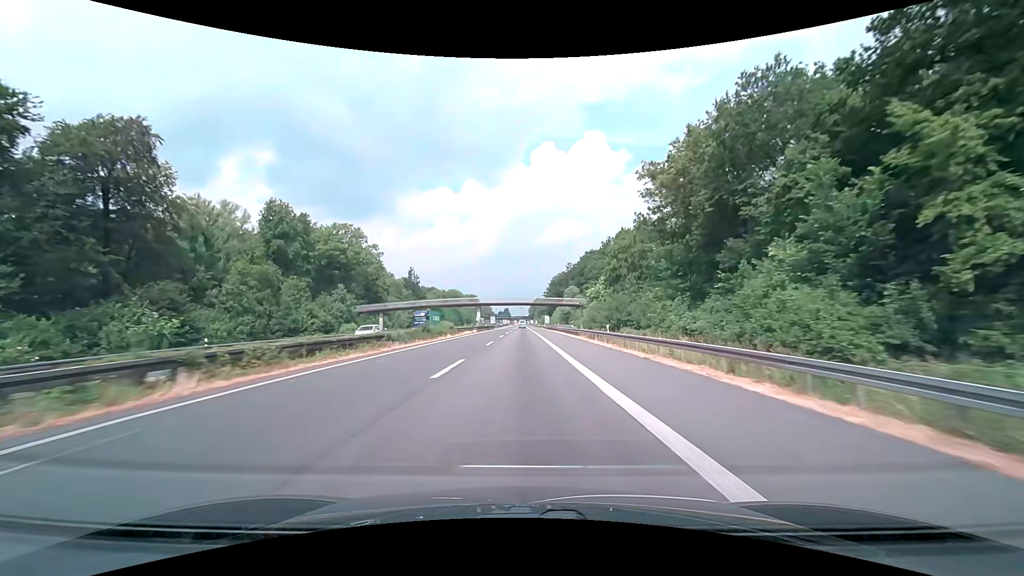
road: motorway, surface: asphalt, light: Day
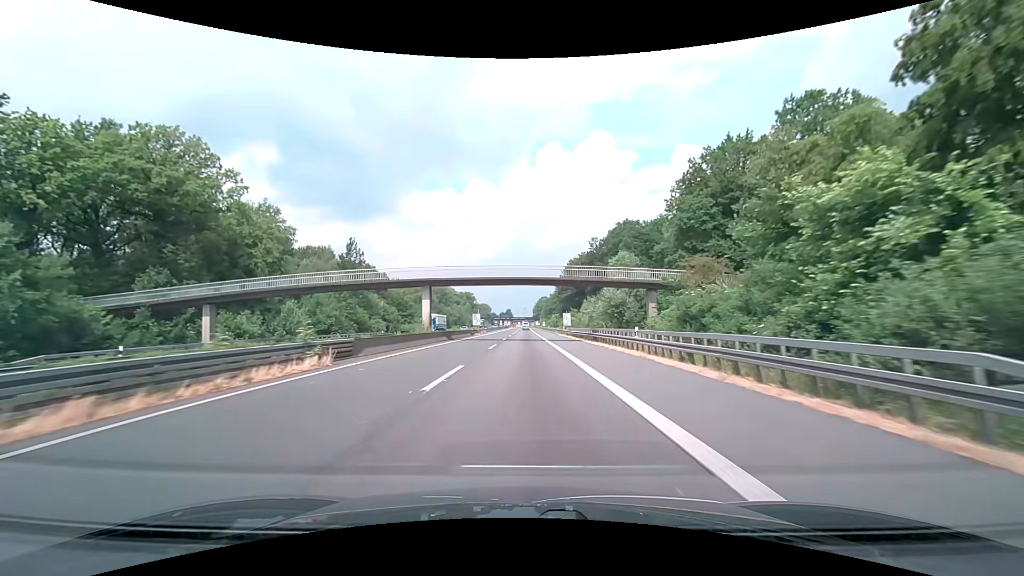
(-0.1, +55.7) m; 0°
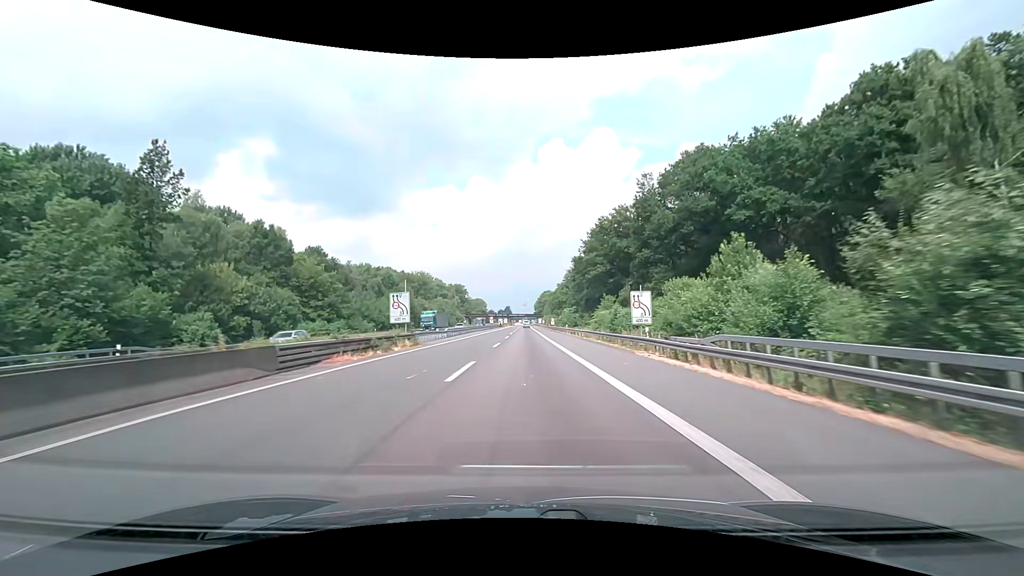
(-0.2, +52.4) m; 0°
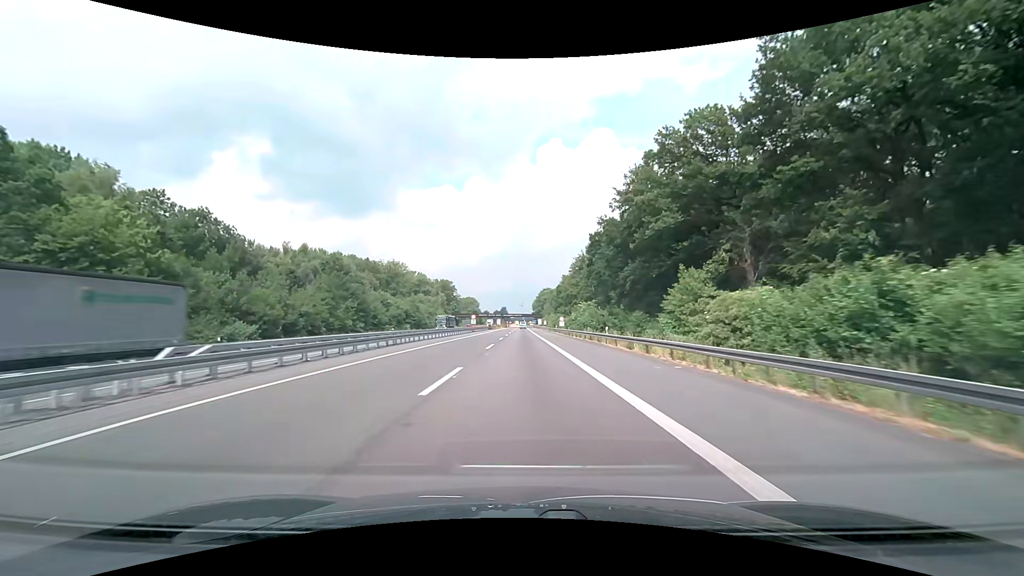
(+0.3, +38.4) m; +1°
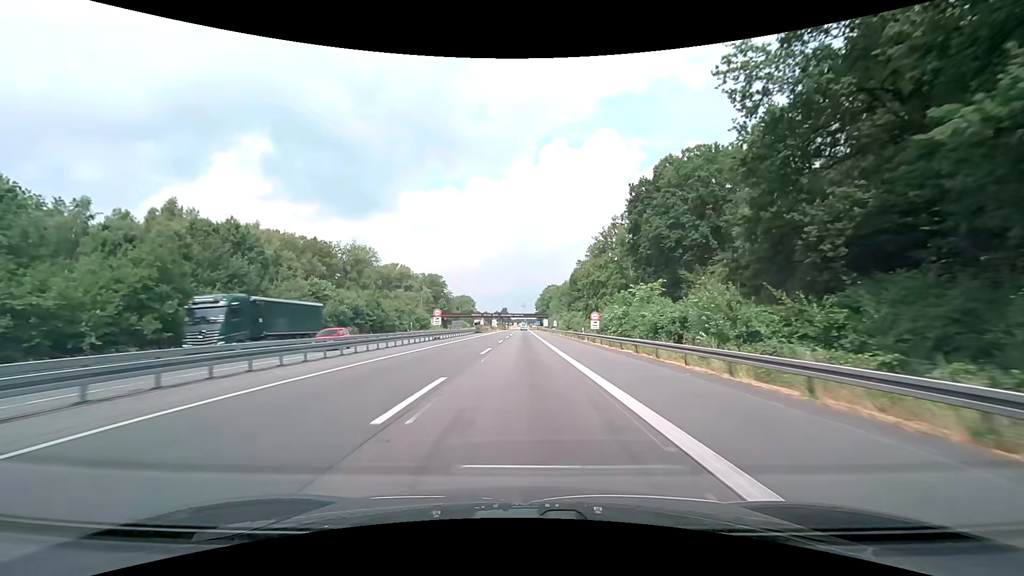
(-0.1, +38.0) m; 0°
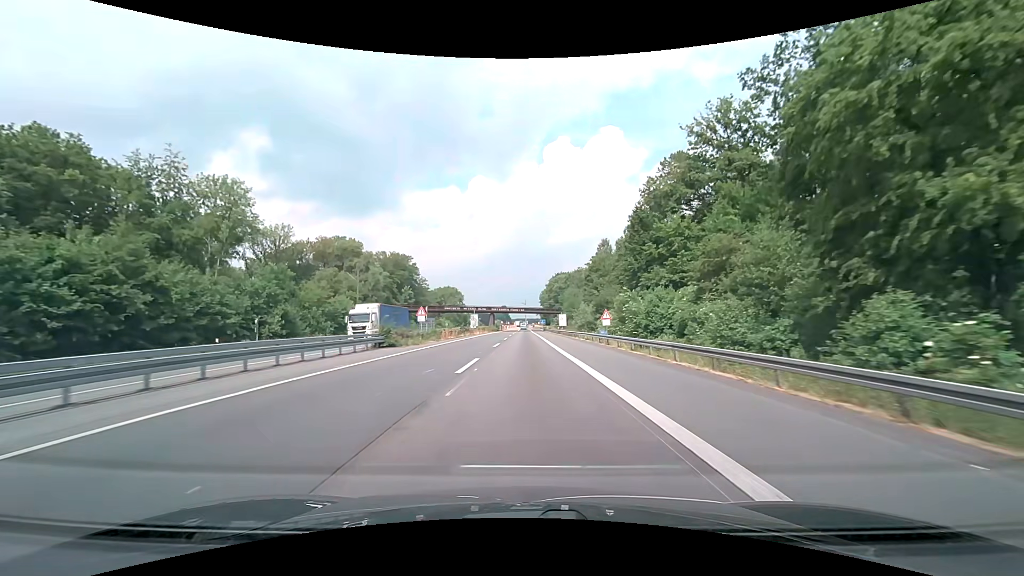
(-0.2, +62.8) m; 0°
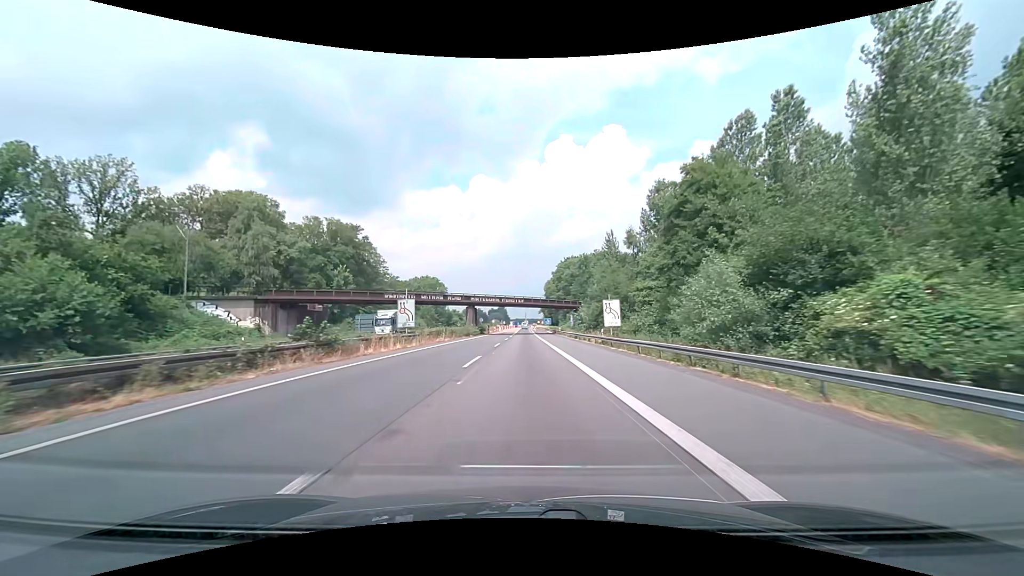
(+0.1, +50.0) m; 0°
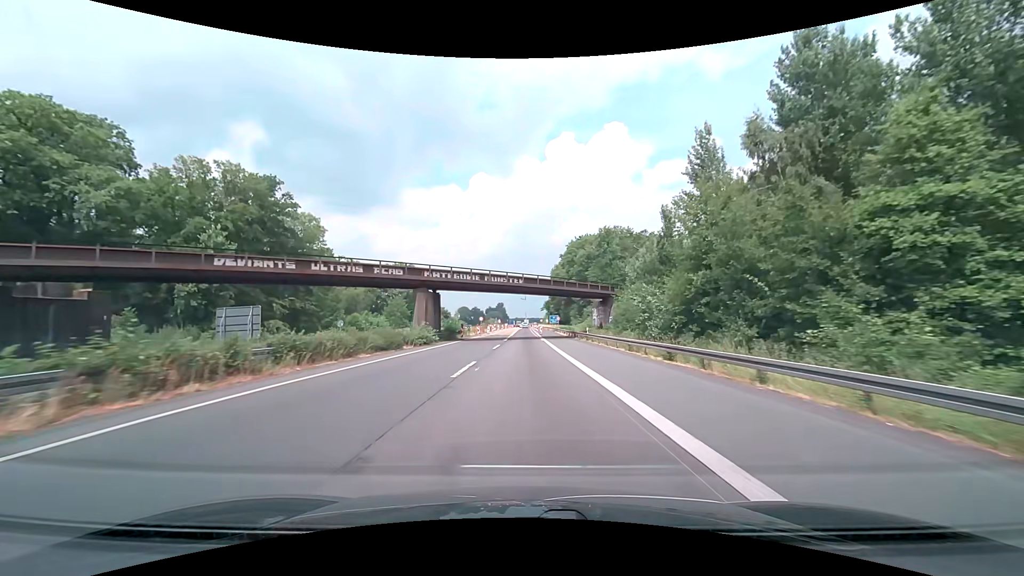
(-0.1, +37.5) m; 0°
(0, +10) (0, +20) (0, +30) (0, +40) (0, +50) (0, +60) (0, +70) (0, +80) (0, +90) (0, +100) m
